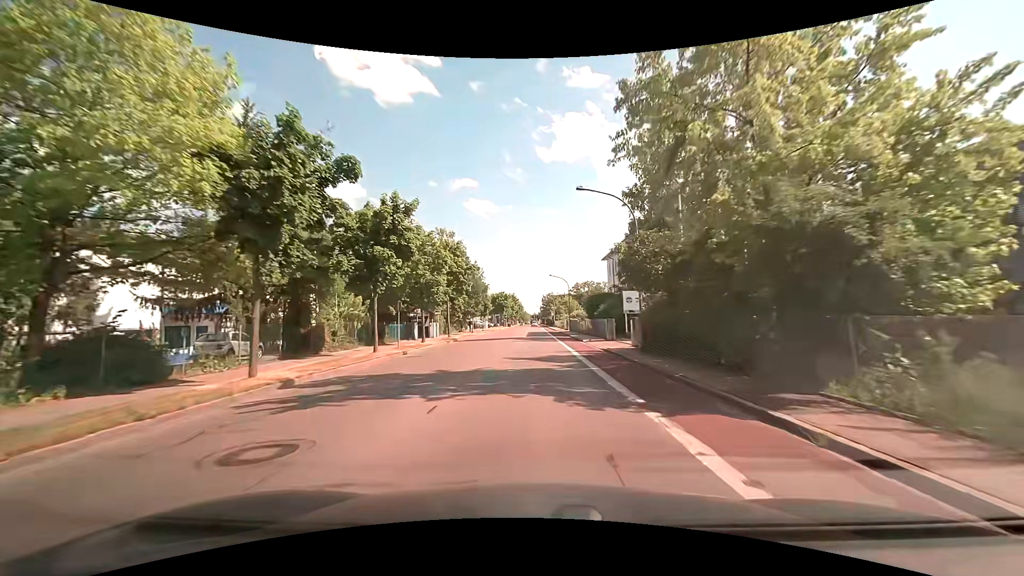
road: tertiary_link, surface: asphalt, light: Day
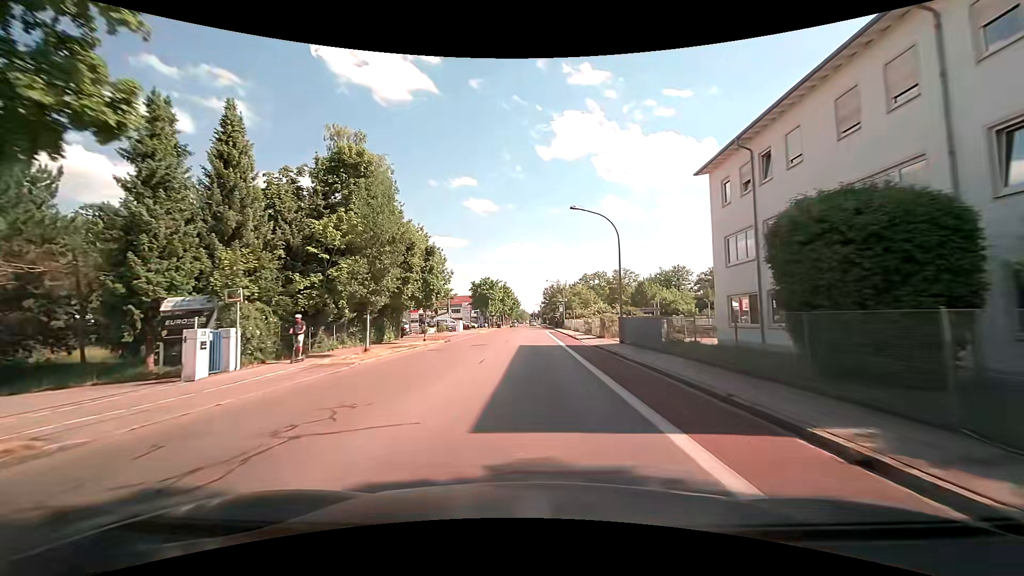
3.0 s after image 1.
(0.0, +38.5) m; 0°
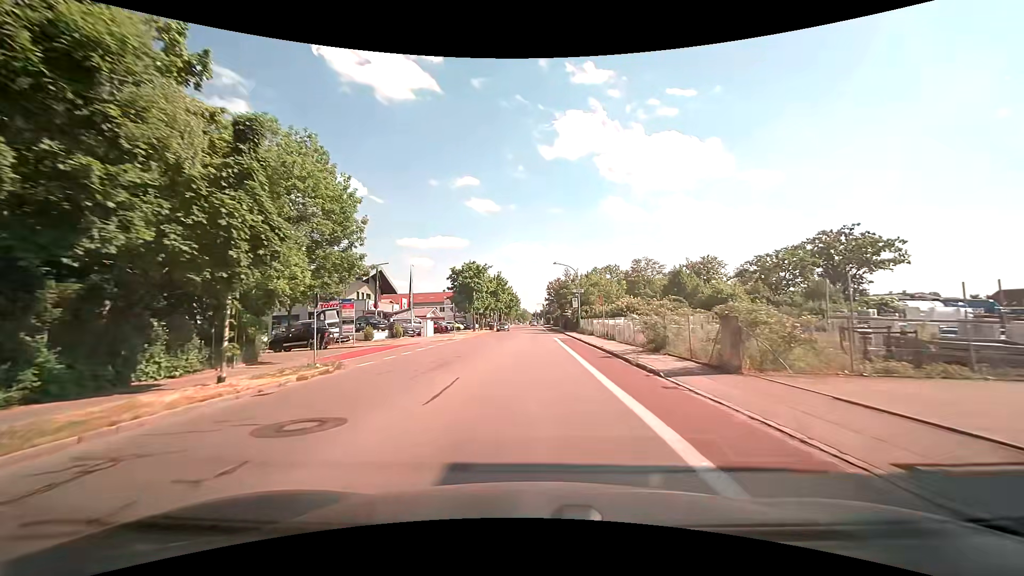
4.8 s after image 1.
(0.0, +22.6) m; 0°
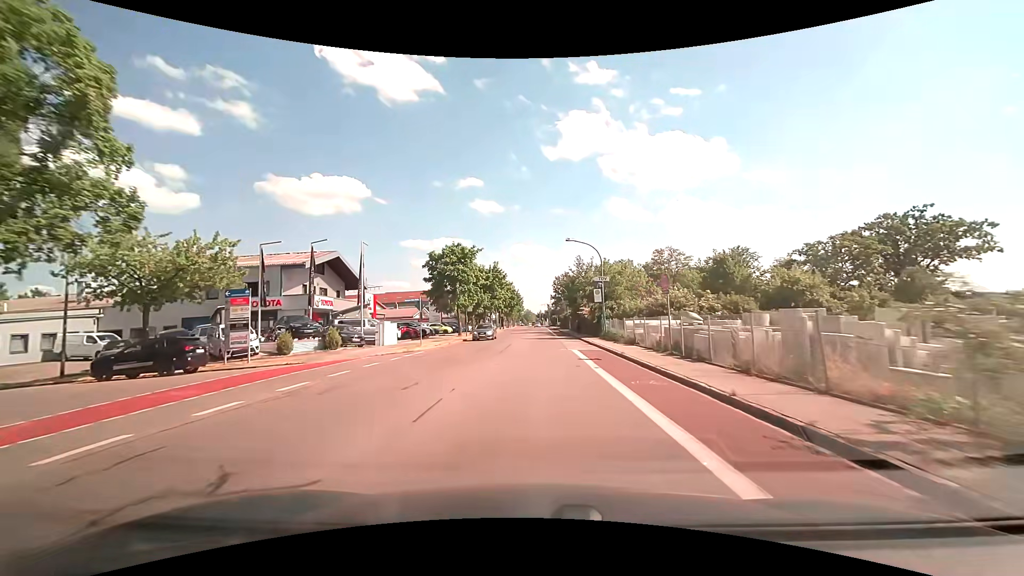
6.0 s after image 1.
(-0.1, +15.1) m; -1°
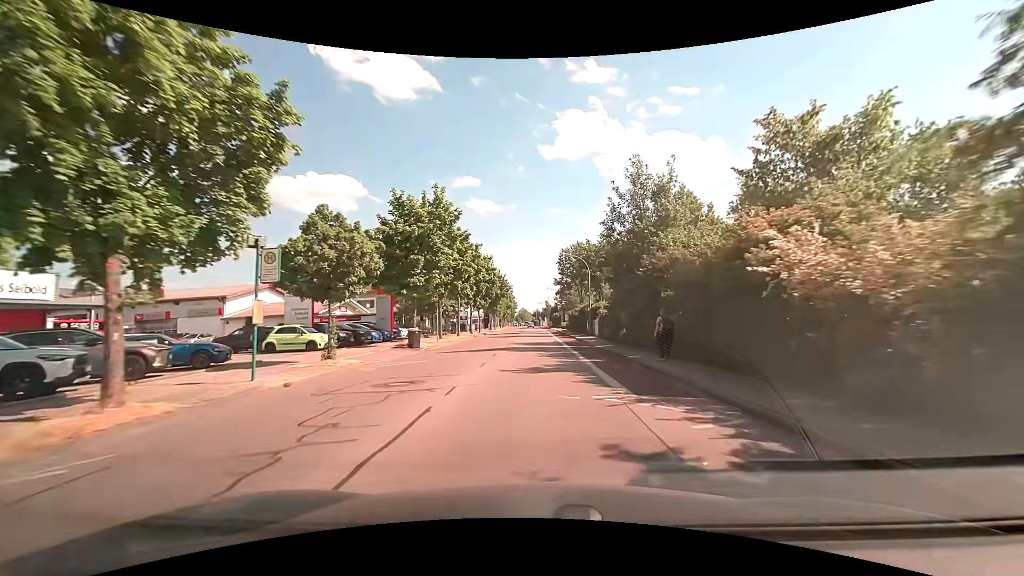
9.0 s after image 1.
(+0.3, +38.1) m; +1°
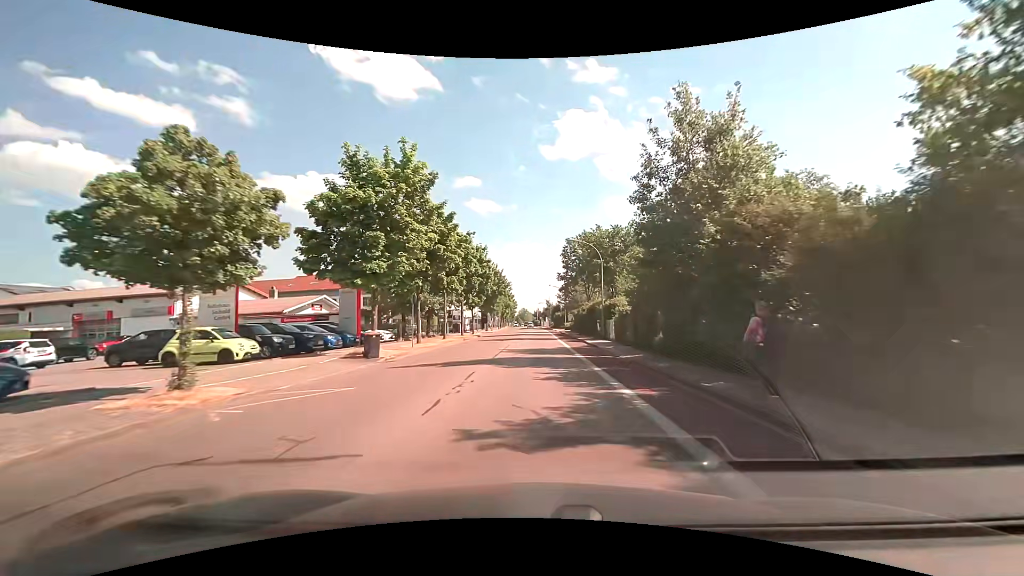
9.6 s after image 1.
(0.0, +7.7) m; 0°
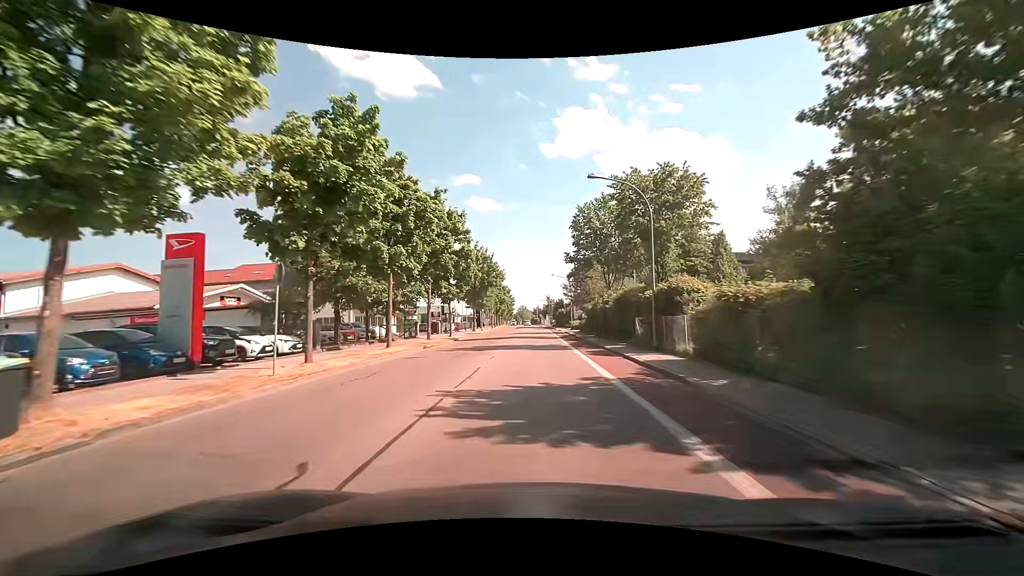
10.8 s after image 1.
(0.0, +15.3) m; 0°
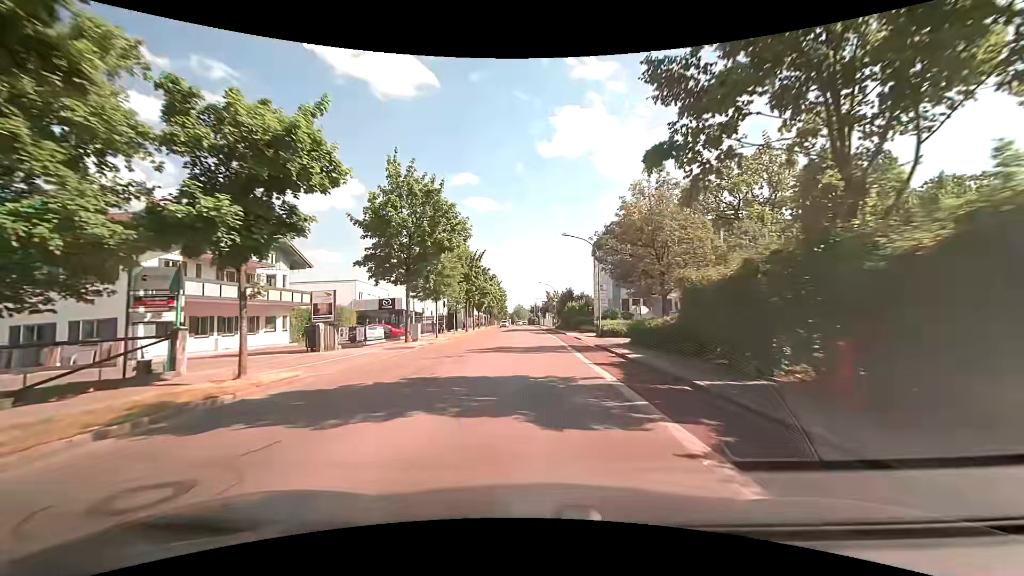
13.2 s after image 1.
(+0.1, +30.7) m; 0°
(0, +10) (0, +20) (0, +30) (0, +40) (-1, +50) (-1, +60) (-1, +70) (-2, +80) (-2, +90) (-2, +100) m
